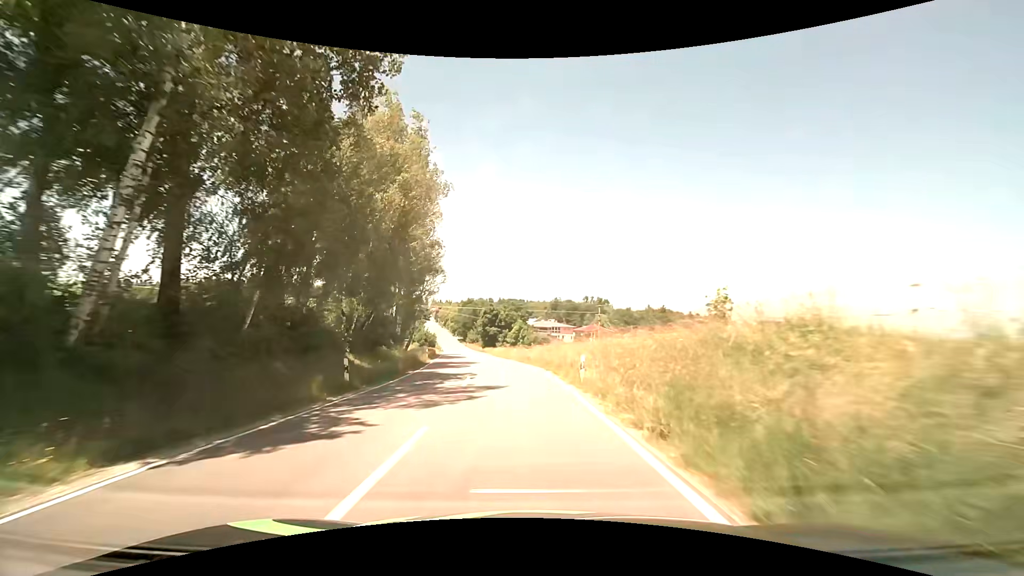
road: tertiary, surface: asphalt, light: Day
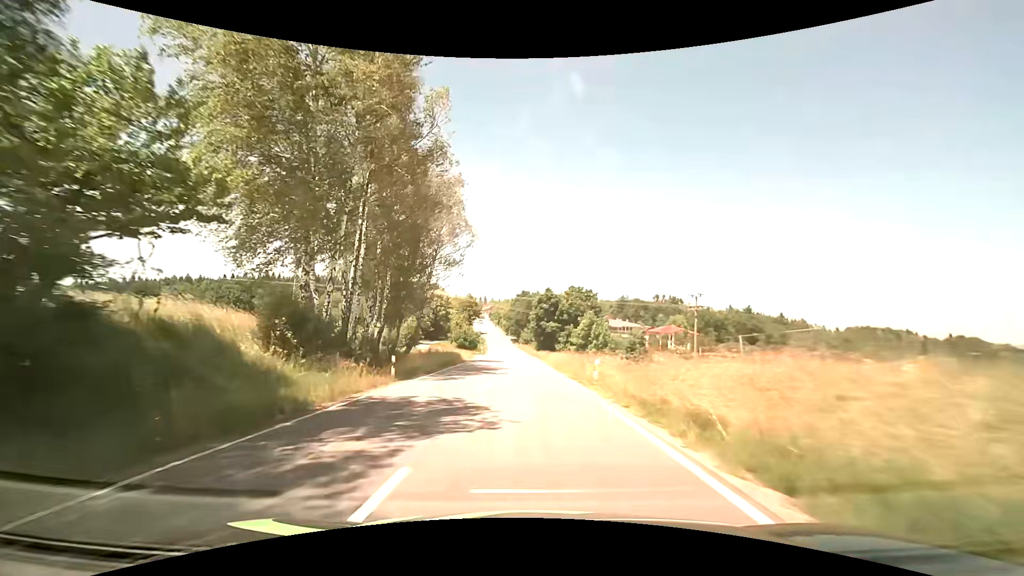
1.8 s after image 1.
(-1.6, +26.5) m; -7°
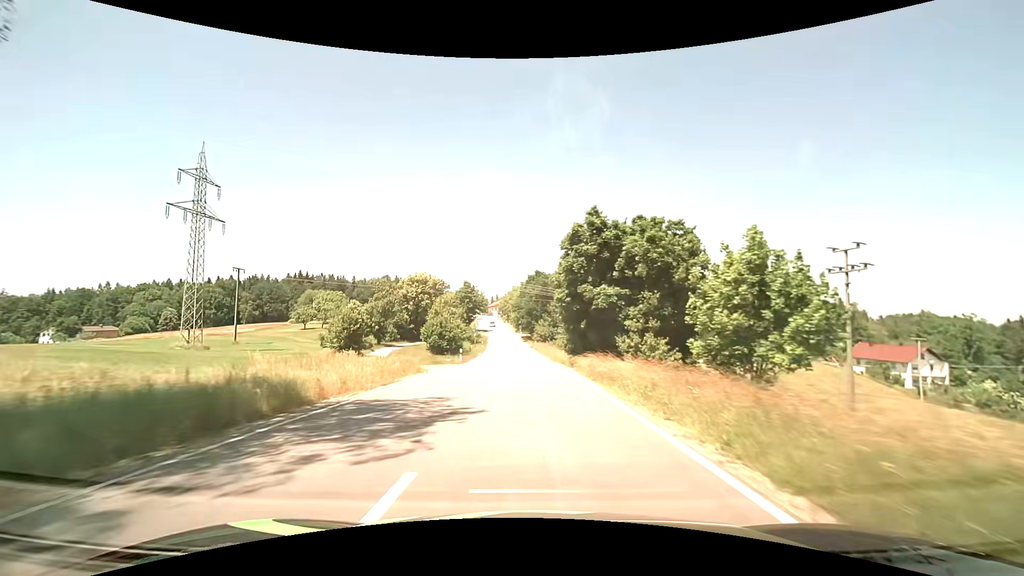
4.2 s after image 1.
(-1.0, +36.2) m; -3°
